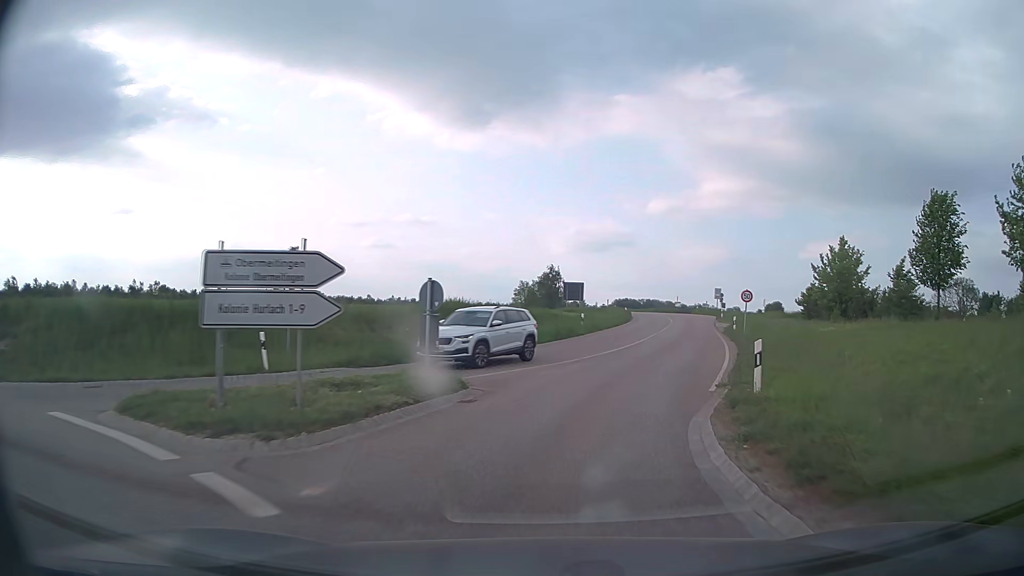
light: Day
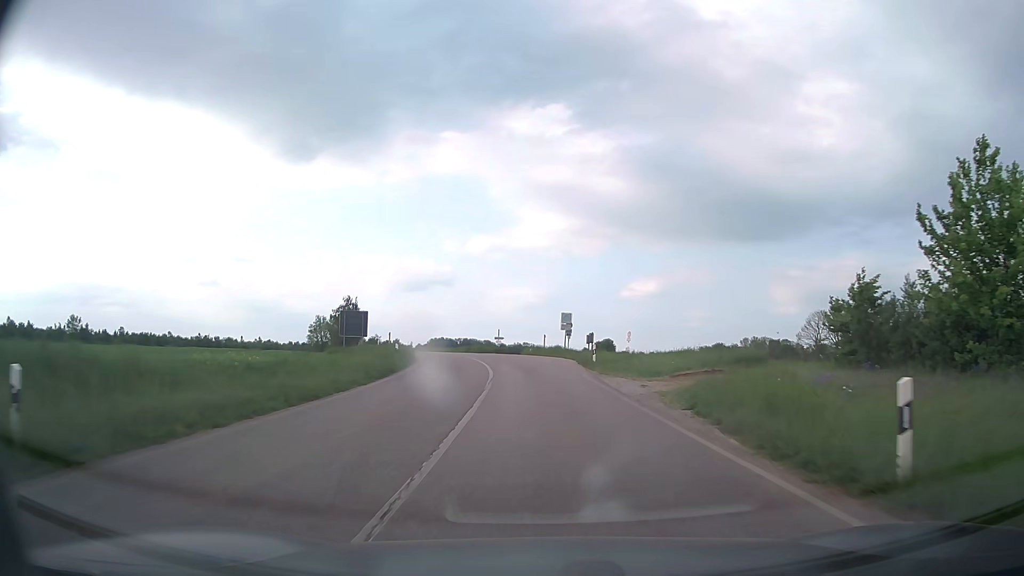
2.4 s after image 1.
(+5.6, +31.7) m; +15°
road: secondary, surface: asphalt
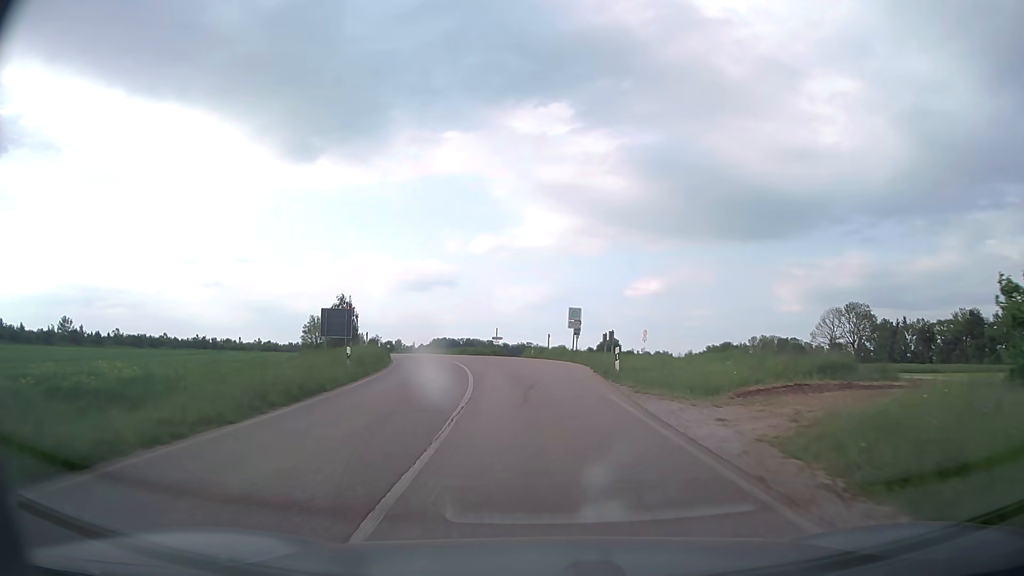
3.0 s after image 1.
(0.0, +8.4) m; 0°
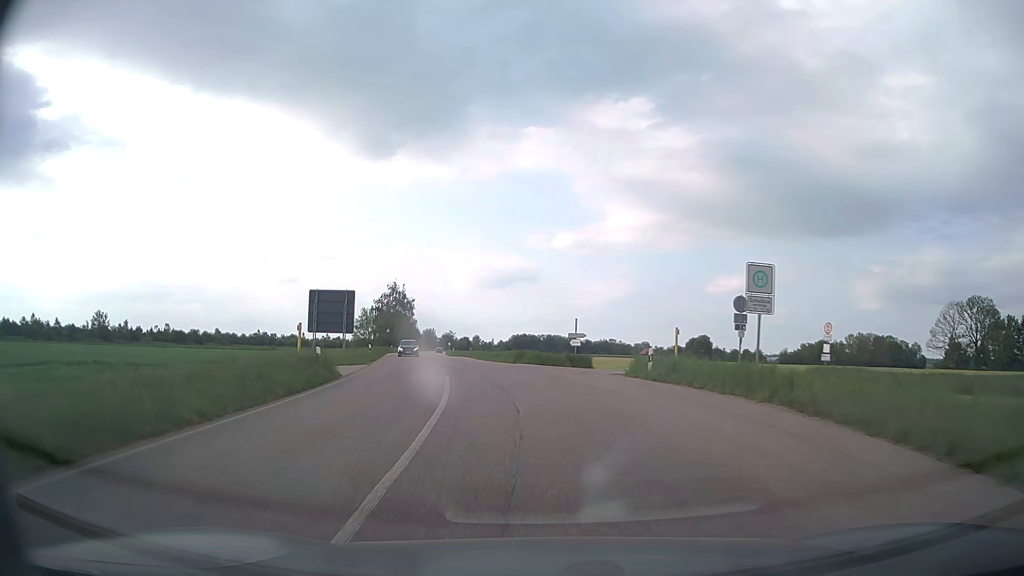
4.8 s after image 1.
(-1.4, +25.5) m; -7°
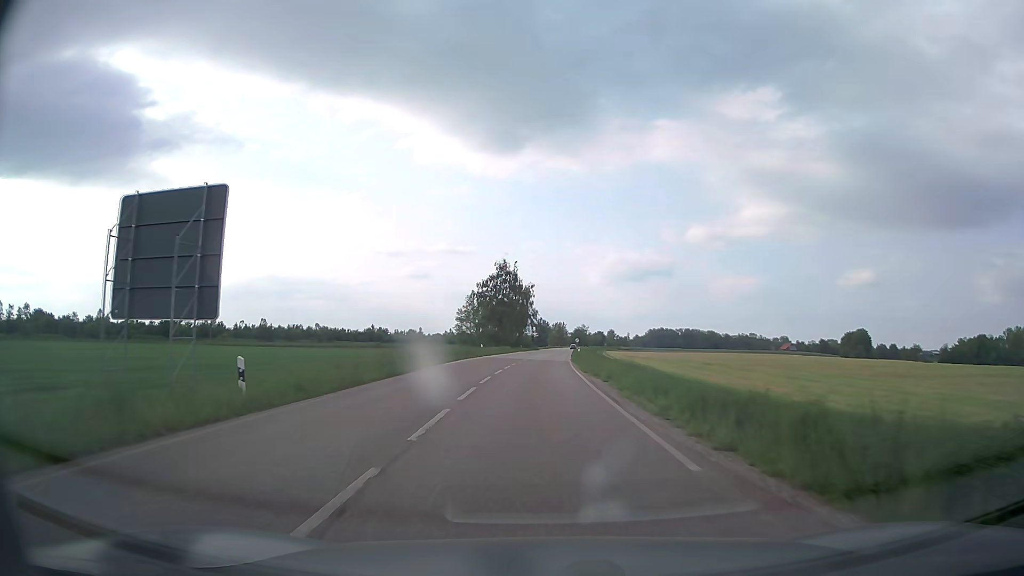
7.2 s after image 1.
(-3.6, +34.5) m; -11°
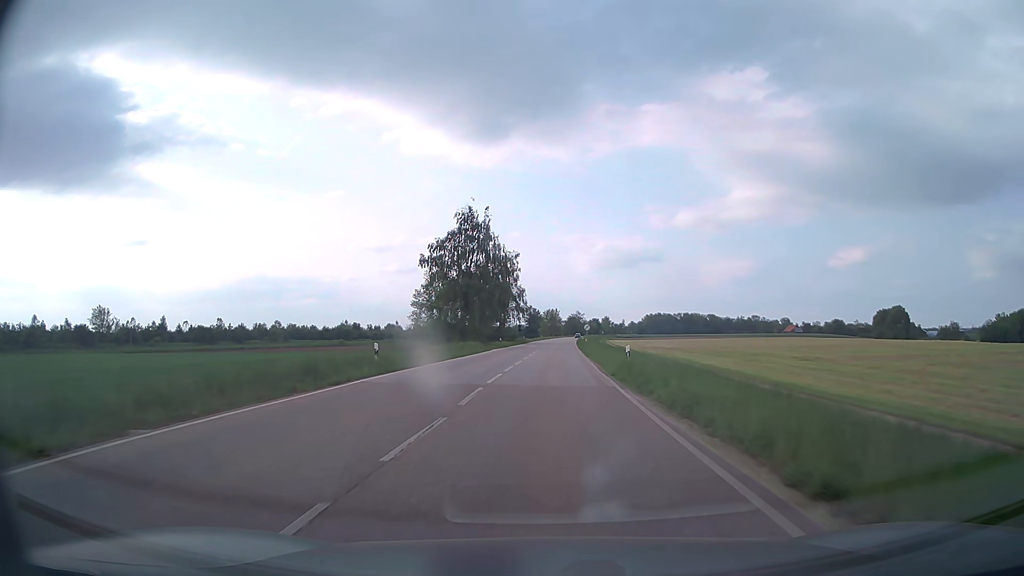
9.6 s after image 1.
(-0.1, +37.9) m; +1°
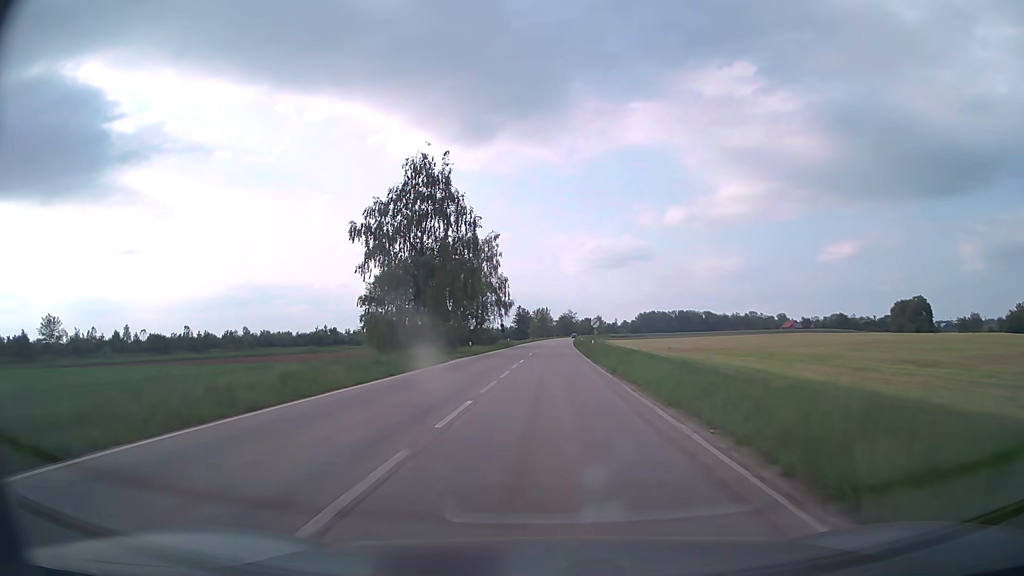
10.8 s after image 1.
(+0.1, +21.4) m; +1°
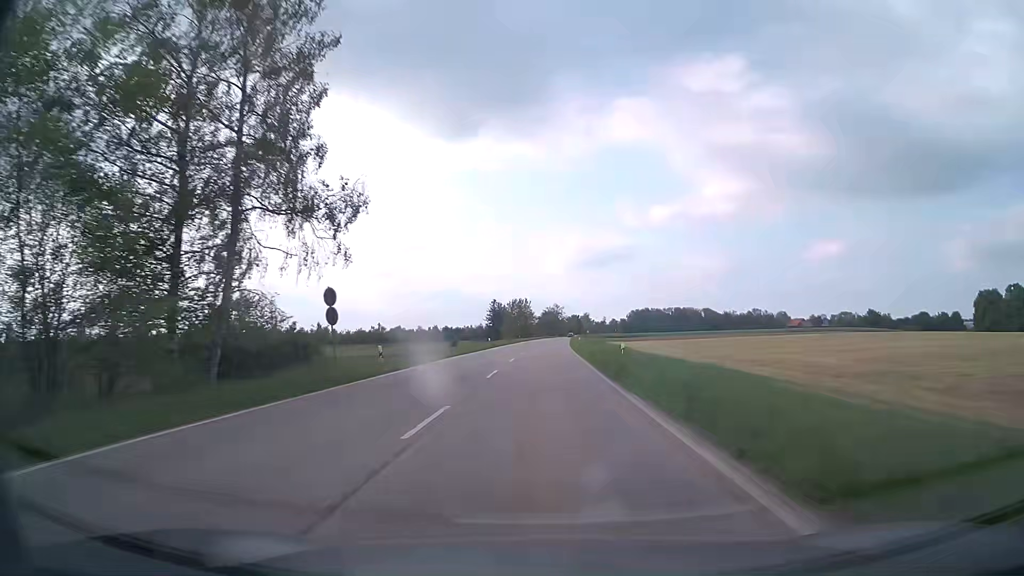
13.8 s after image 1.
(+1.1, +61.9) m; +1°
(0, +10) (0, +20) (0, +30) (0, +40) (0, +50) (+1, +60) (+1, +70) (+1, +80) (+2, +90) (+2, +100) m
